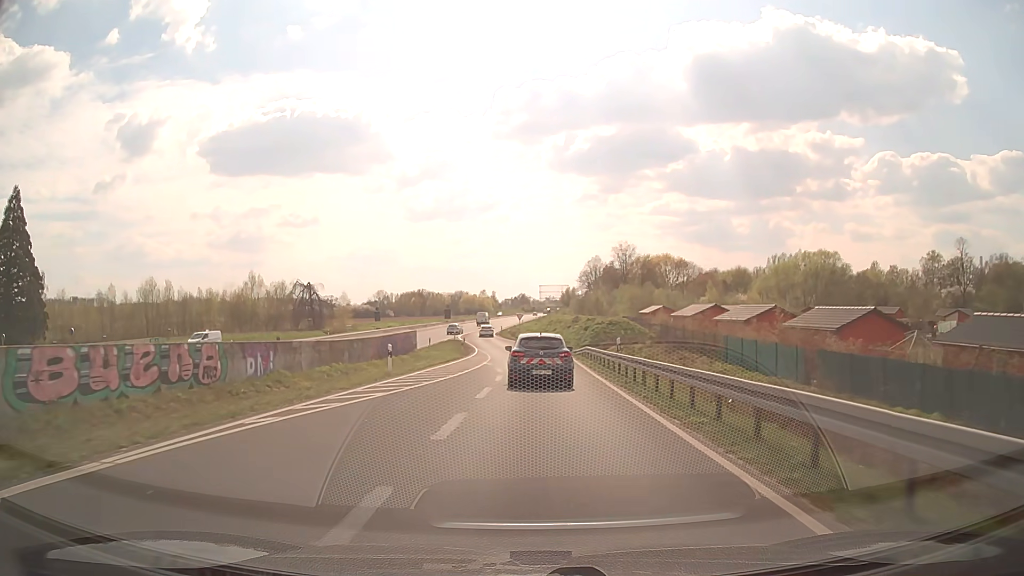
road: trunk_link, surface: asphalt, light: Day
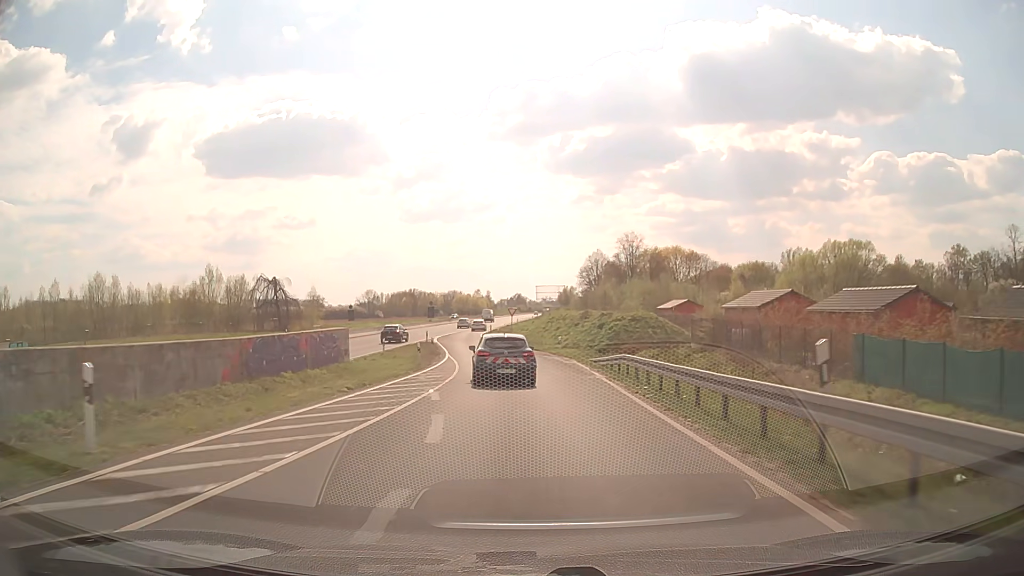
(+0.1, +17.9) m; 0°
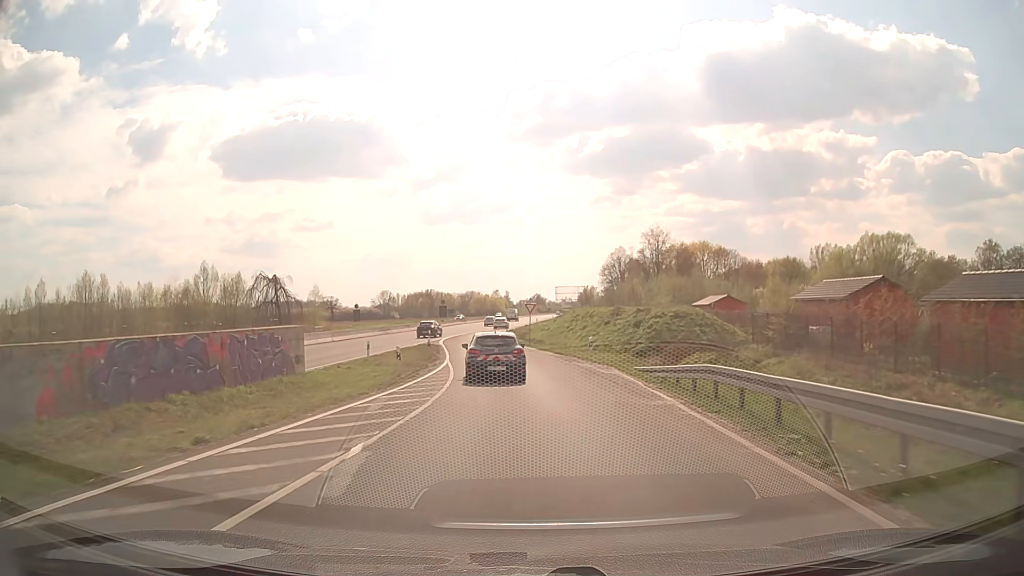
(-0.1, +9.1) m; -2°
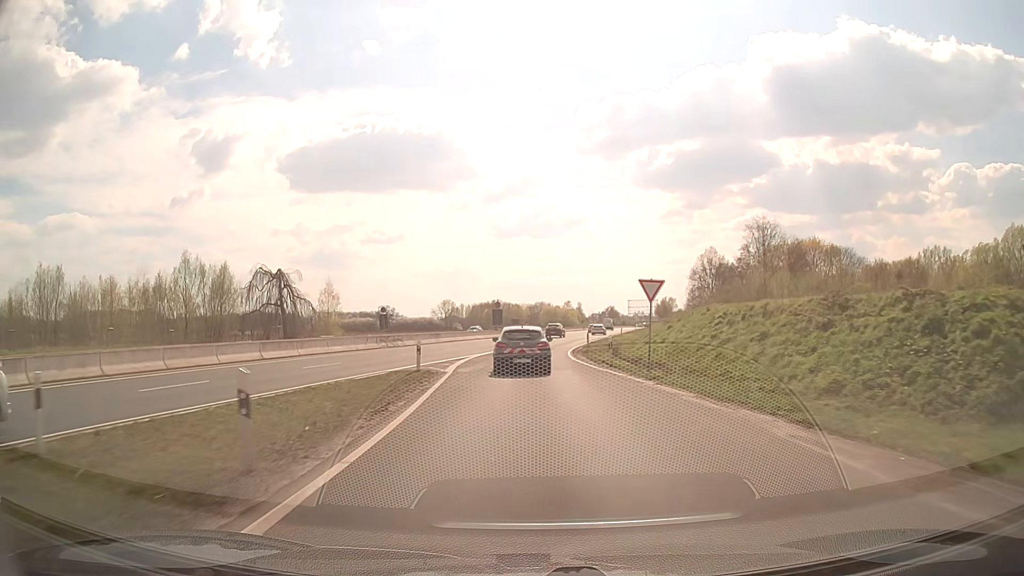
(-1.4, +27.9) m; -6°
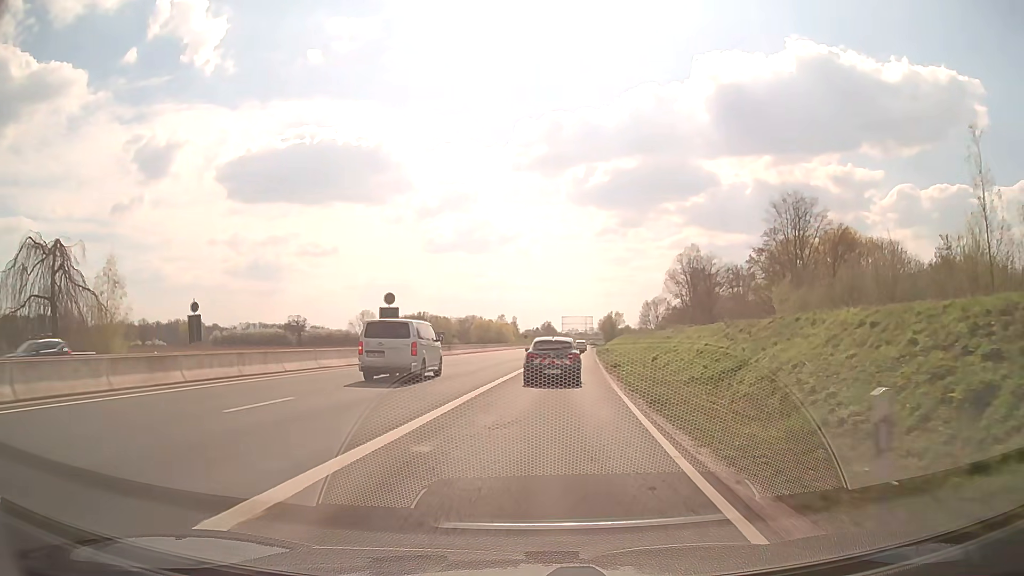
(+0.6, +38.7) m; +6°
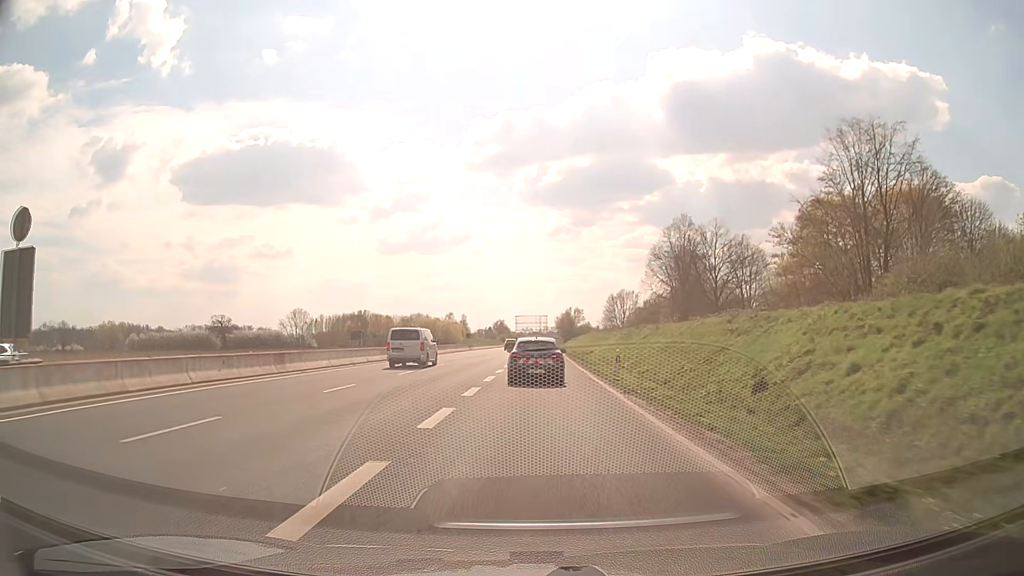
(+1.4, +30.6) m; +4°
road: trunk
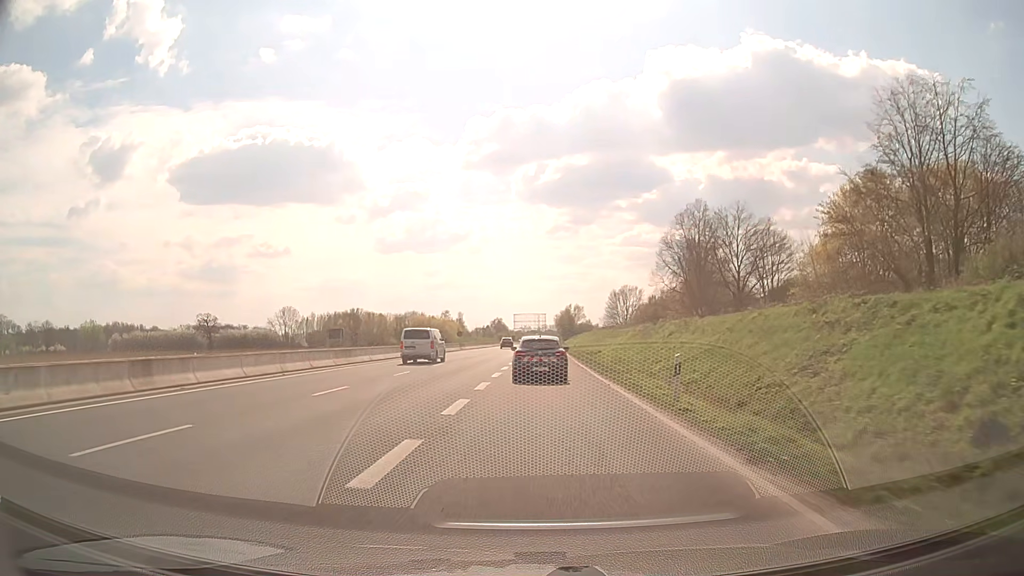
(0.0, +10.4) m; 0°
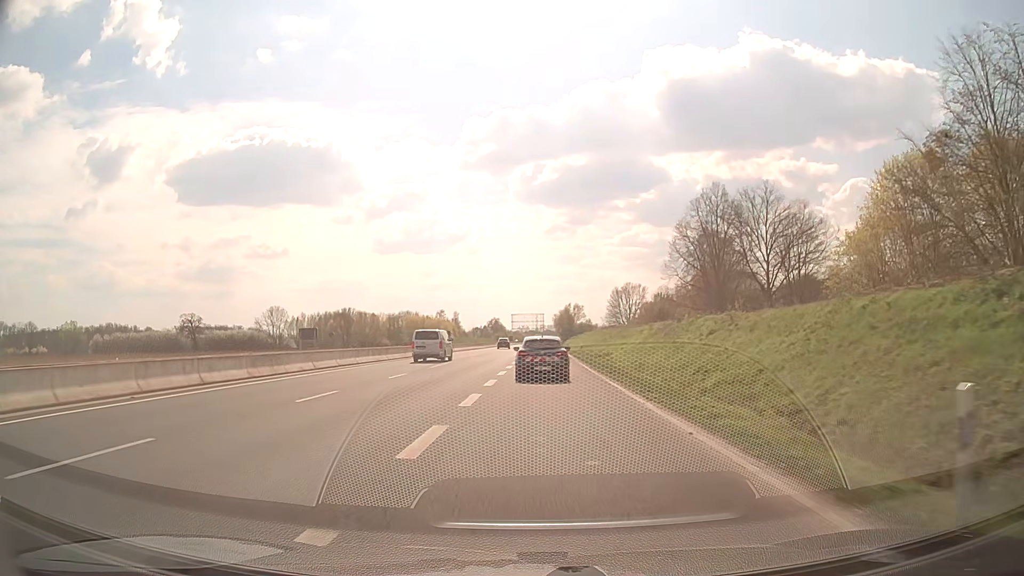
(0.0, +10.5) m; 0°
(0, +10) (0, +20) (0, +30) (0, +40) (0, +50) (-1, +60) (-1, +70) (-1, +80) (-1, +90) (0, +100) m
